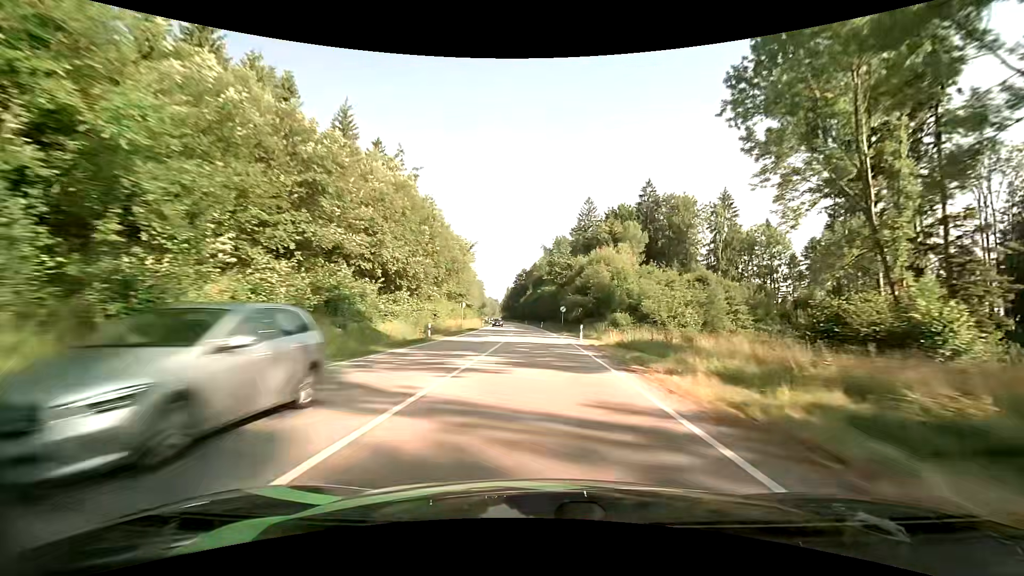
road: primary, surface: asphalt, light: Day
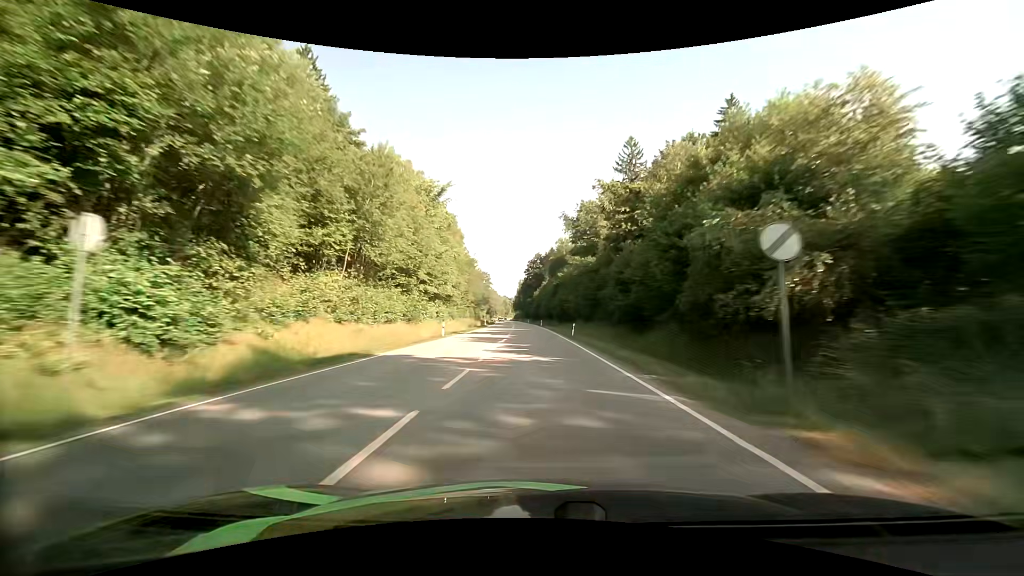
(-0.7, +45.6) m; -2°
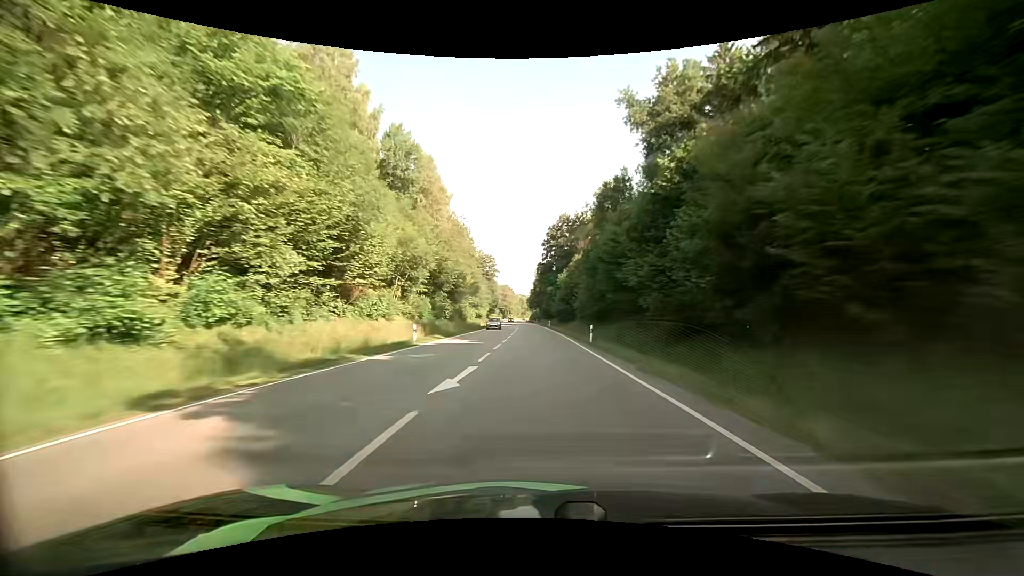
(-1.3, +60.4) m; -2°
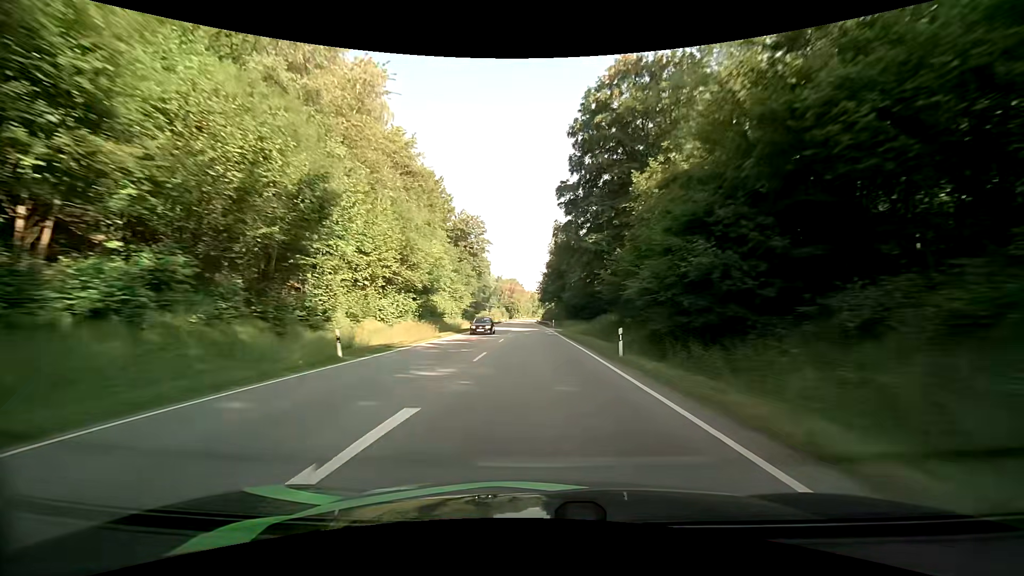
(-0.5, +60.5) m; -1°
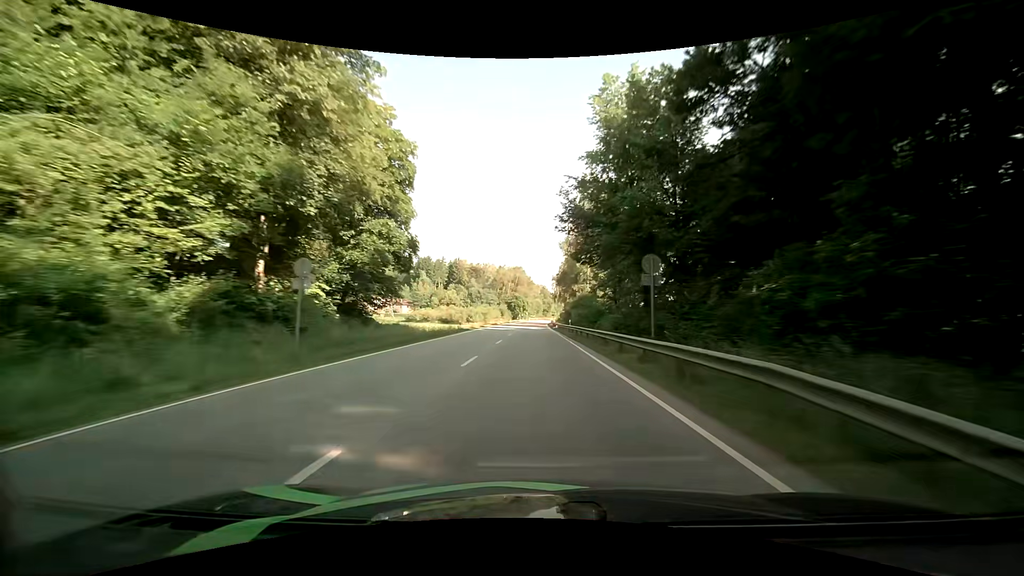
(-1.5, +74.6) m; -1°
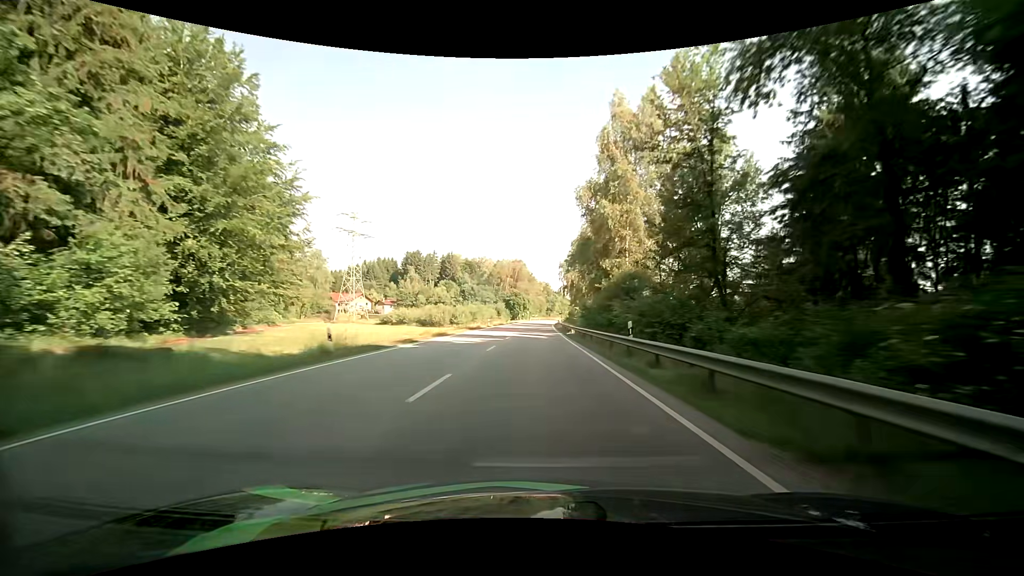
(0.0, +29.6) m; 0°
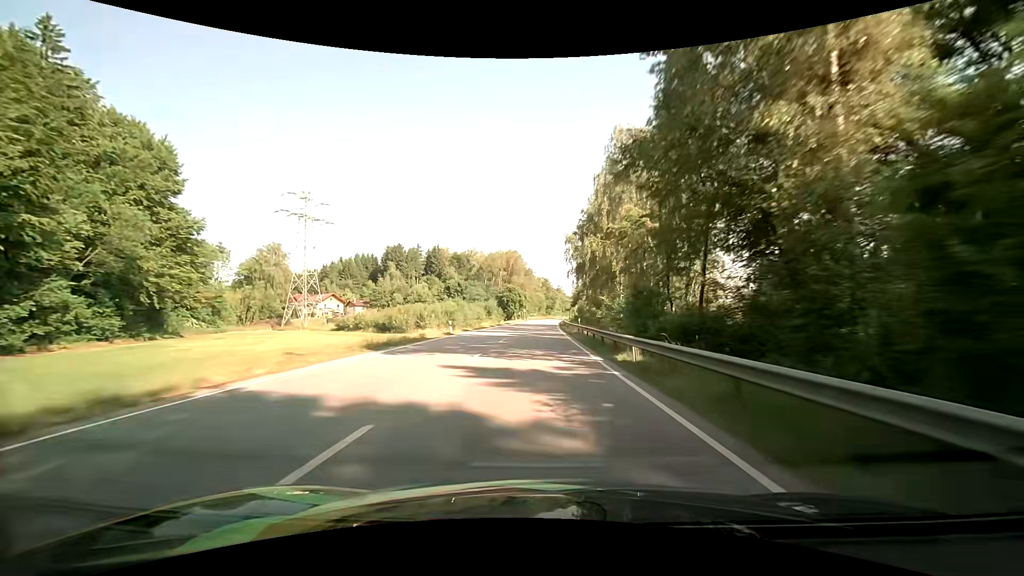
(+0.1, +29.4) m; +1°
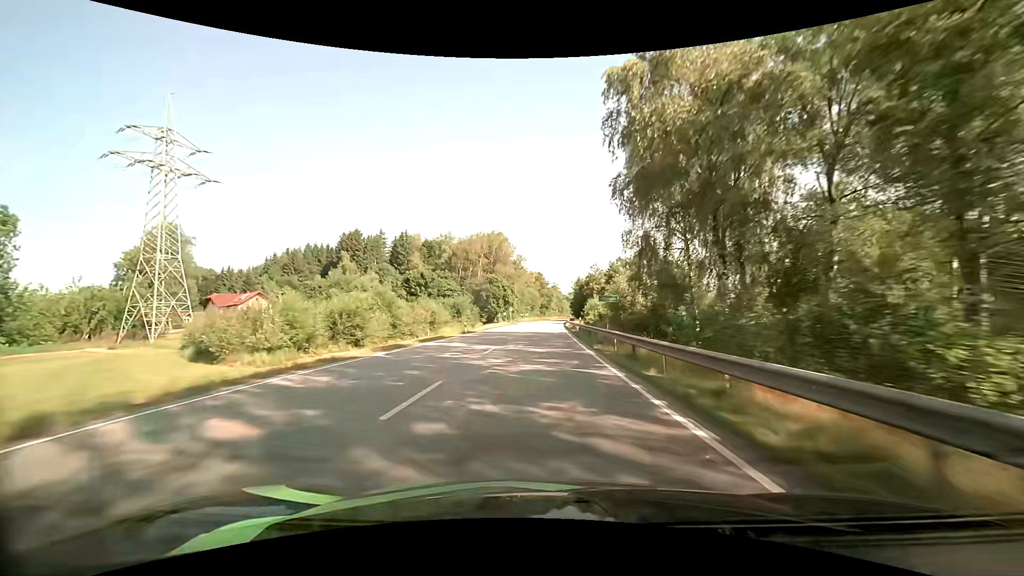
(-0.1, +44.0) m; 0°
(0, +10) (0, +20) (0, +30) (0, +40) (+1, +50) (+1, +60) (+1, +70) (+2, +80) (+2, +90) (+2, +100) m
